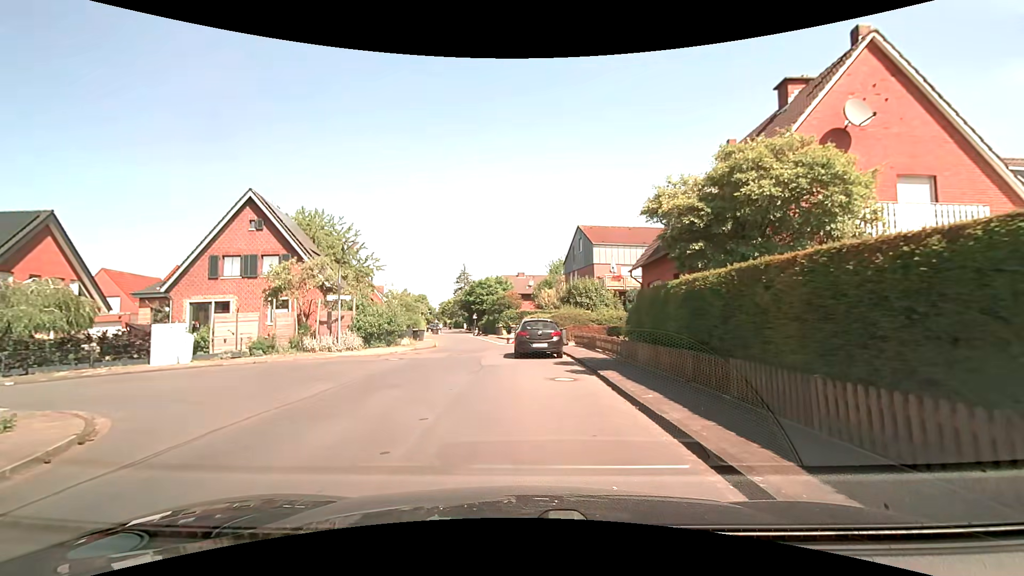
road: residential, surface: asphalt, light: Day
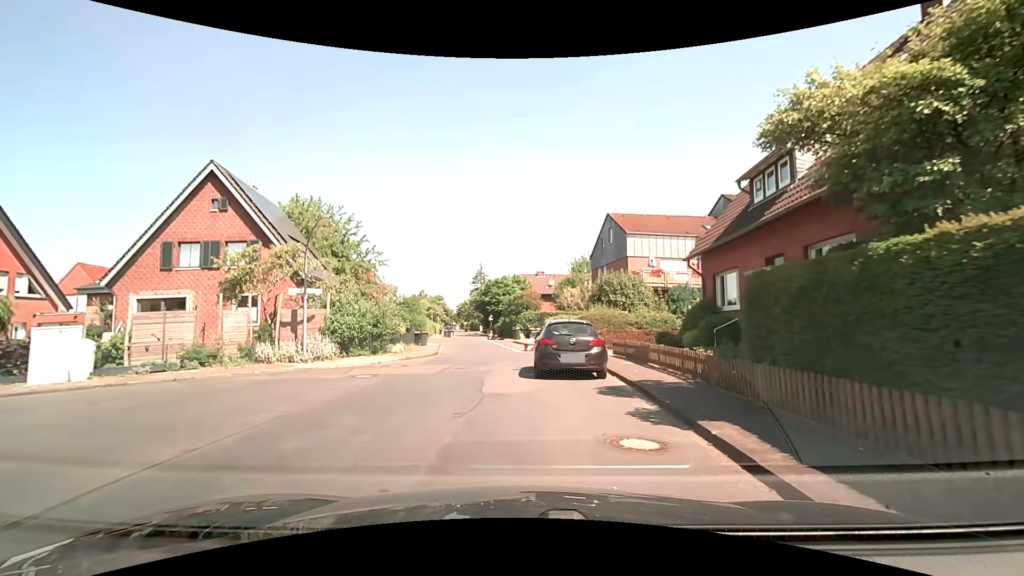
(-0.1, +6.0) m; -2°
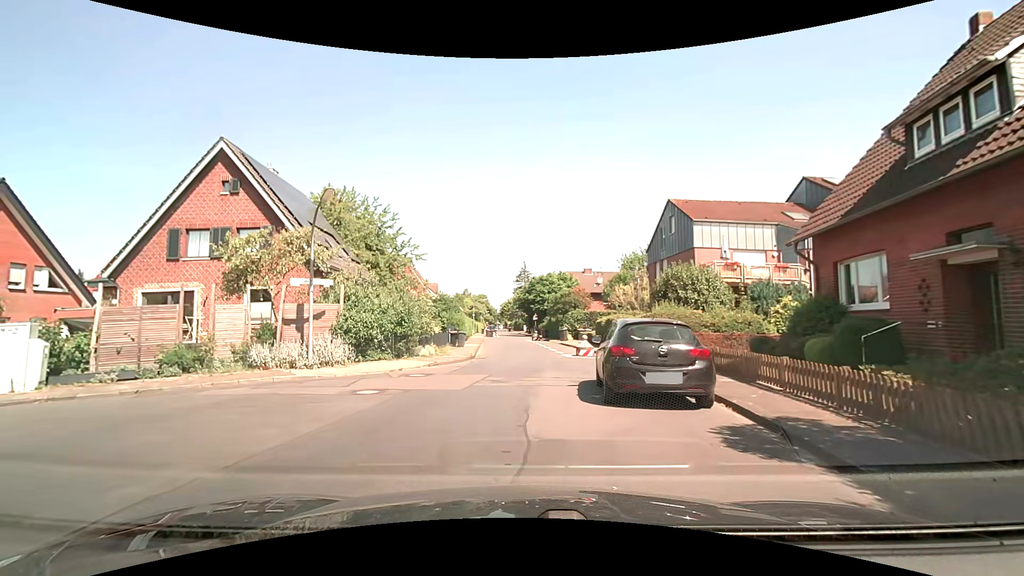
(-0.1, +4.0) m; -4°
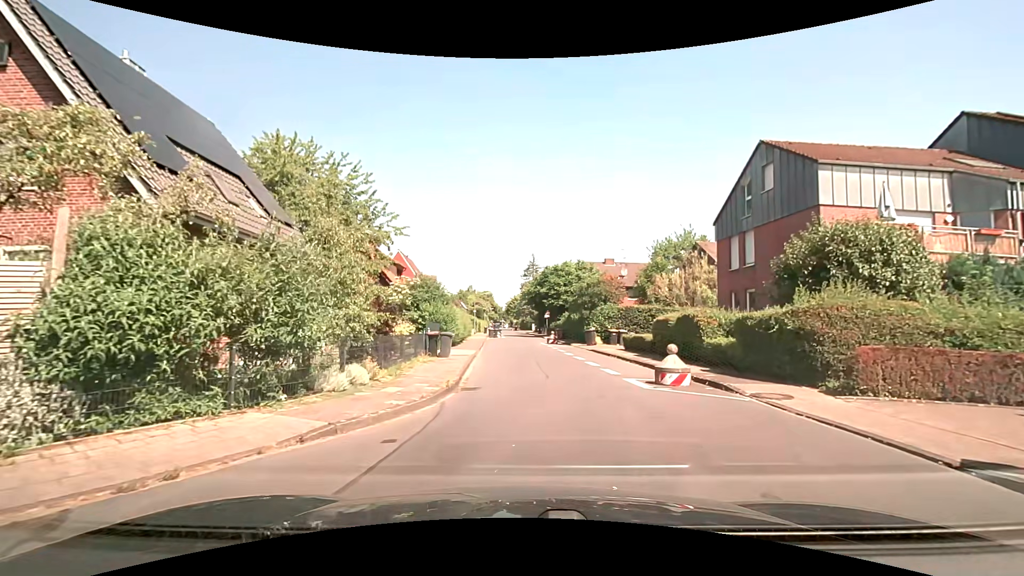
(-0.7, +11.2) m; -1°
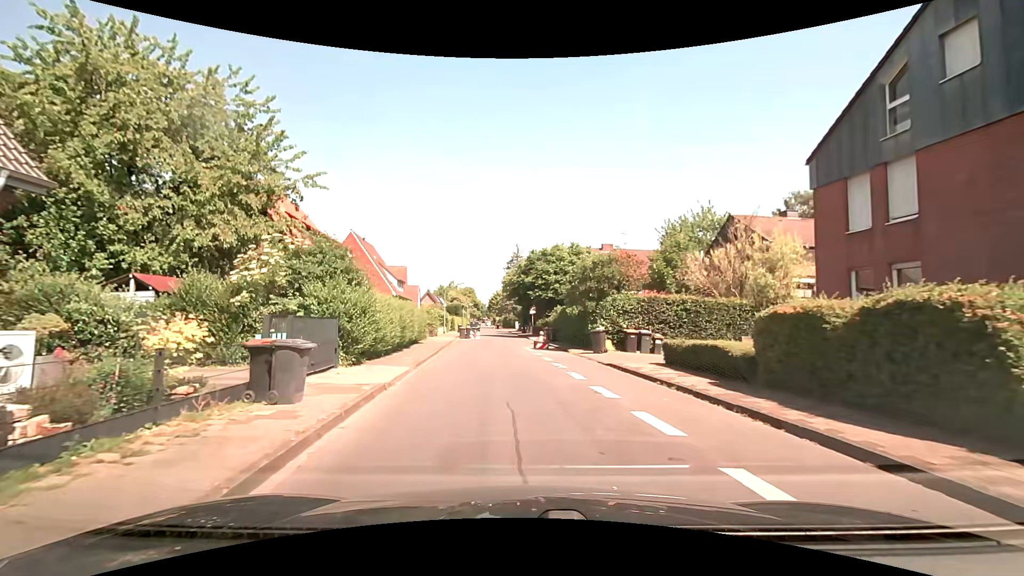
(+0.3, +11.2) m; +2°
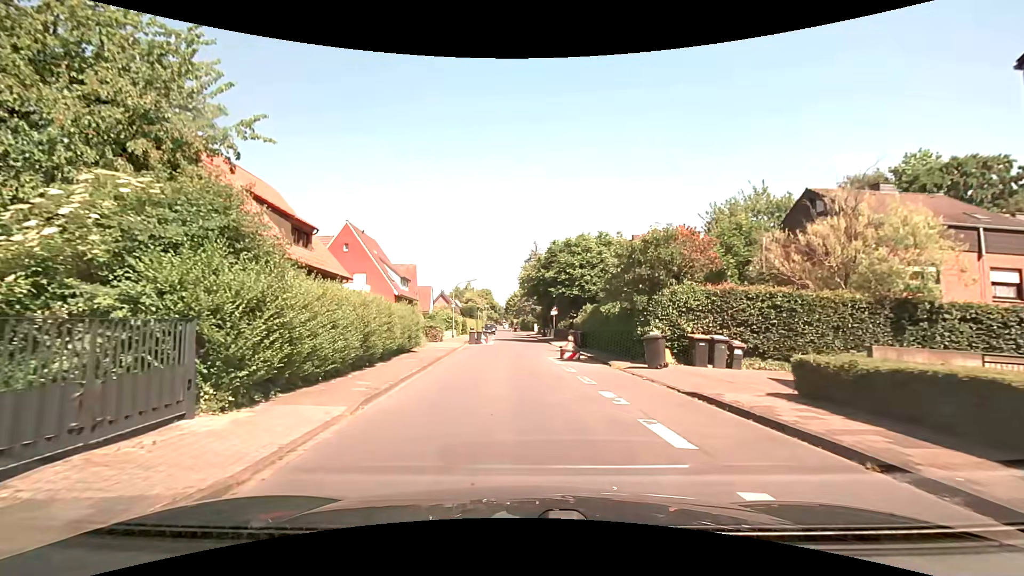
(-0.1, +6.6) m; -4°
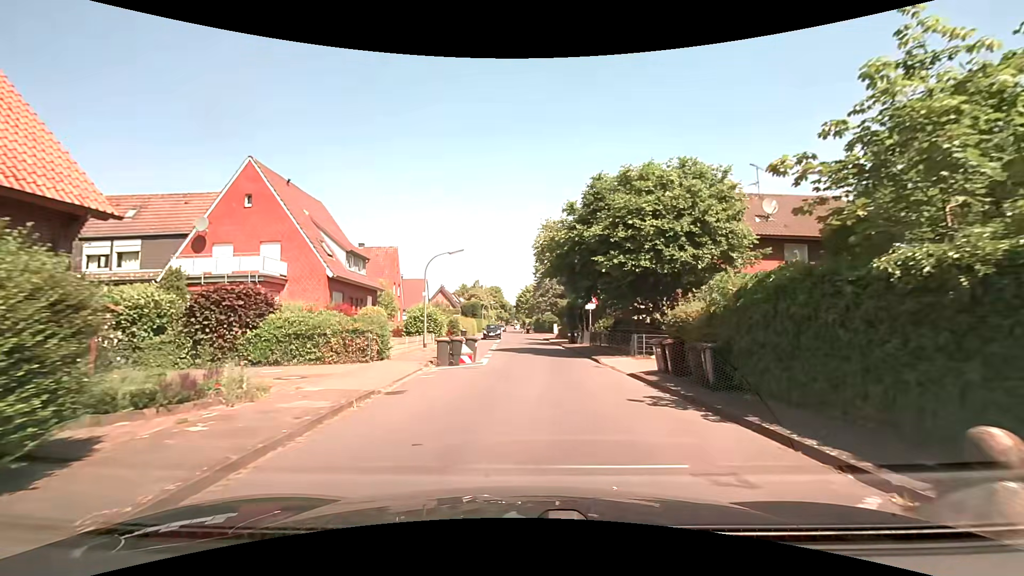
(+0.2, +17.9) m; +1°
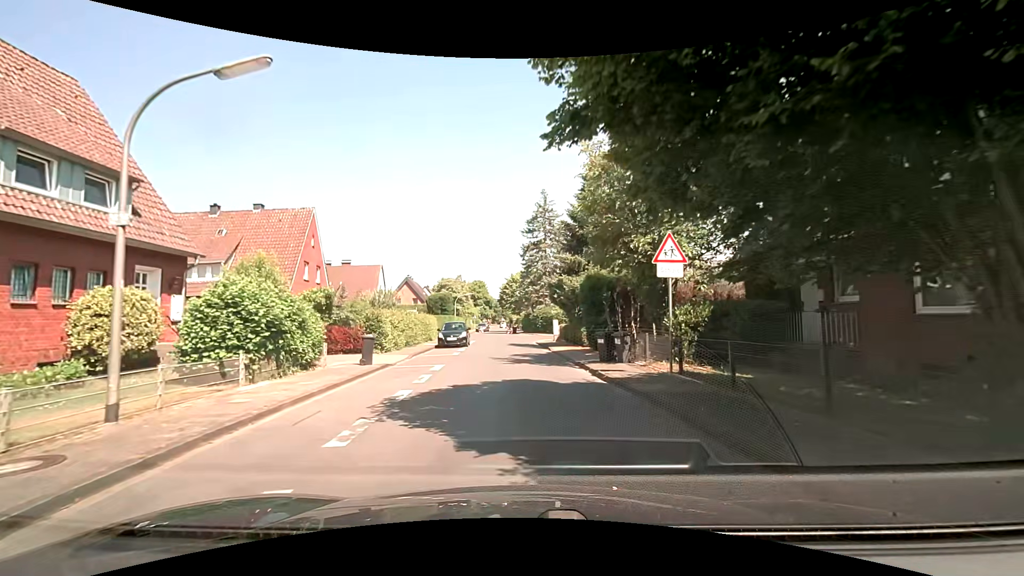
(+0.2, +19.1) m; +1°
(0, +10) (0, +20) (-1, +30) (-1, +40) (-2, +50) (-3, +60) (-4, +70) (-4, +80) (-4, +90) (-4, +100) m
